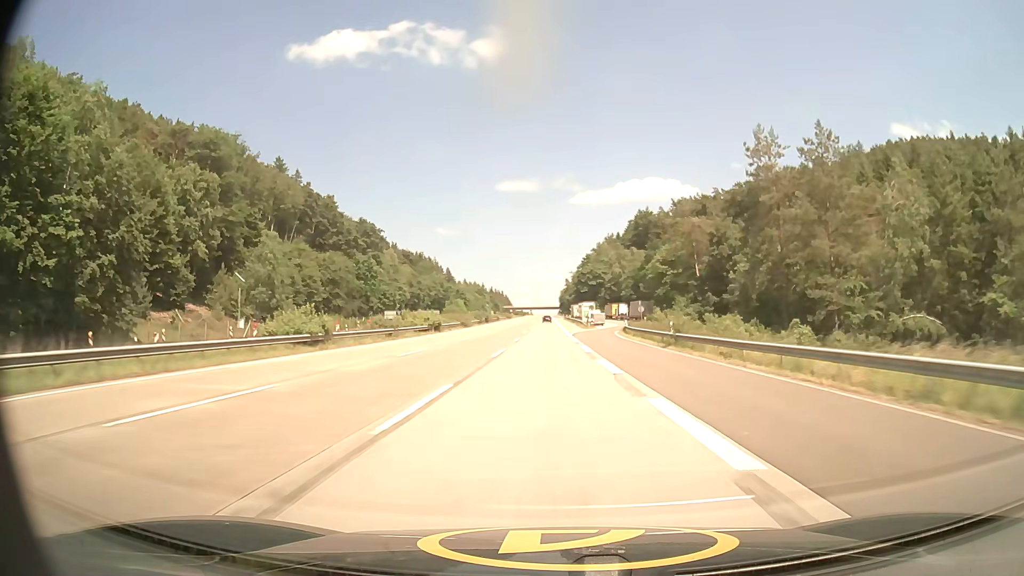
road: motorway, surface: asphalt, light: Day
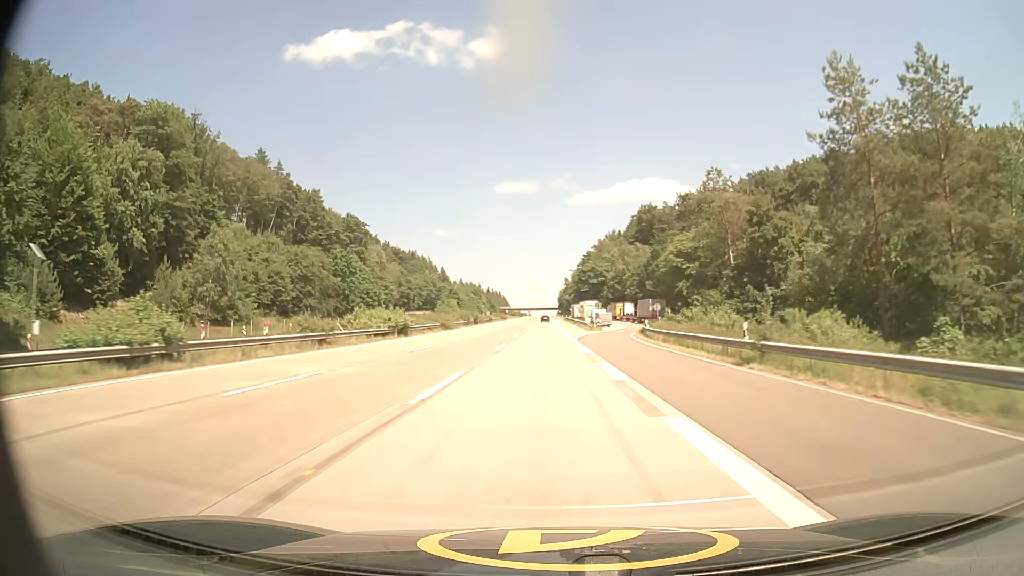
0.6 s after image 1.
(0.0, +14.6) m; 0°
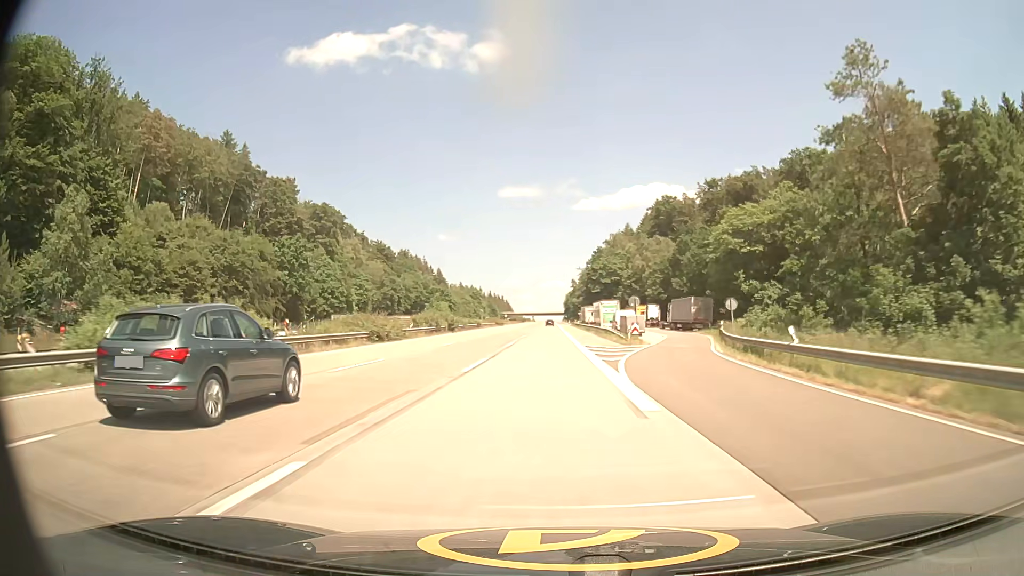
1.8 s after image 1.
(-0.1, +29.2) m; 0°
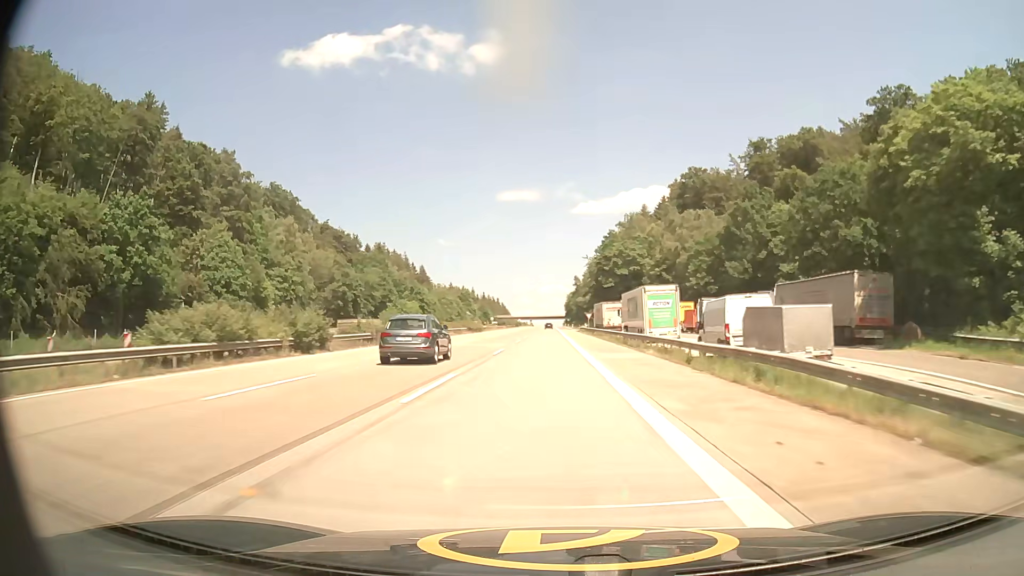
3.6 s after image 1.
(+0.1, +43.8) m; 0°
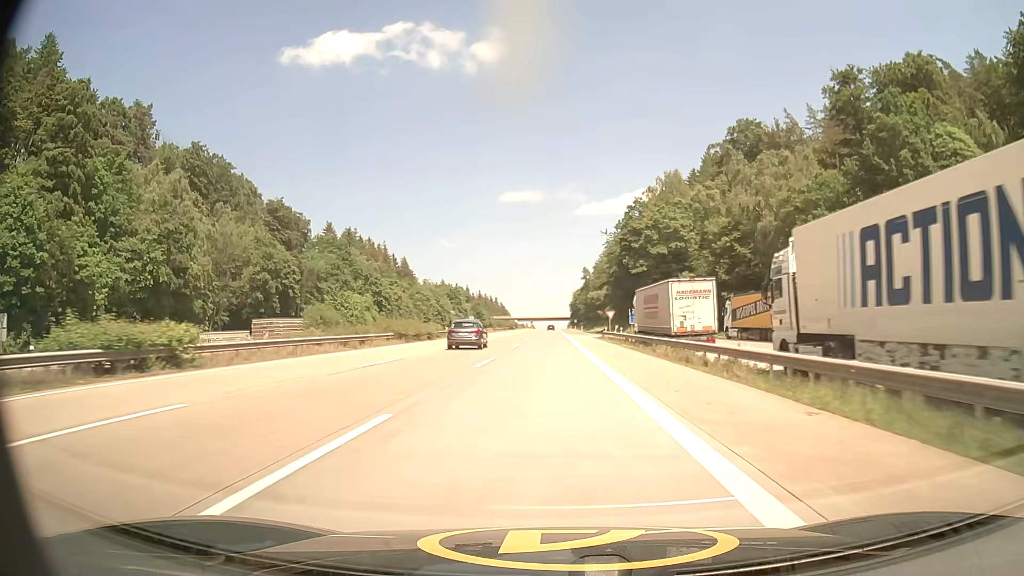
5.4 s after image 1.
(-0.1, +43.7) m; 0°
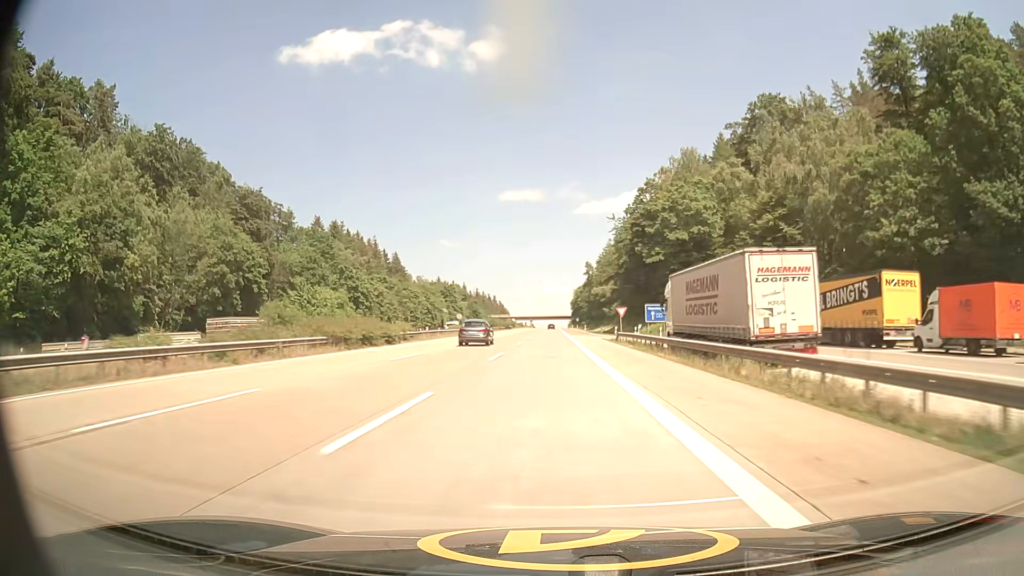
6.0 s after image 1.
(0.0, +14.6) m; 0°
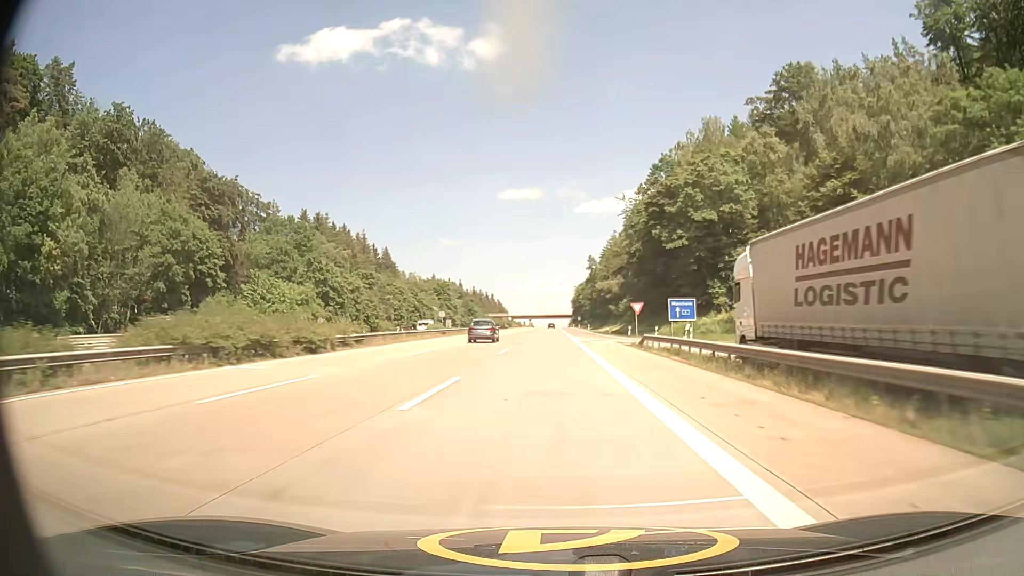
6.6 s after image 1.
(0.0, +14.5) m; 0°
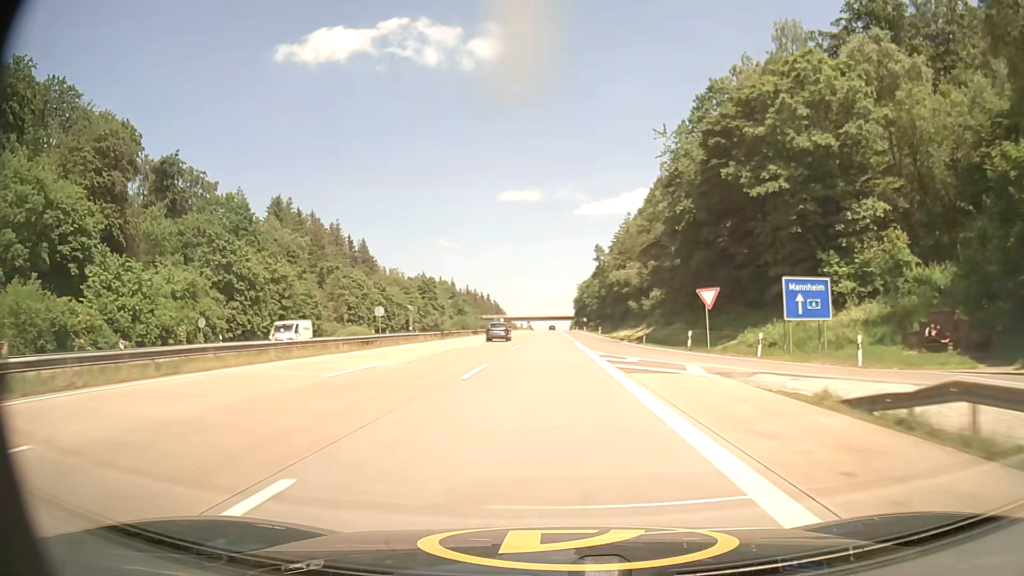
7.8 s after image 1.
(-0.1, +29.1) m; 0°
(0, +10) (0, +20) (0, +30) (0, +40) (0, +50) (0, +60) (0, +70) (0, +80) (0, +90) (-1, +100) m
